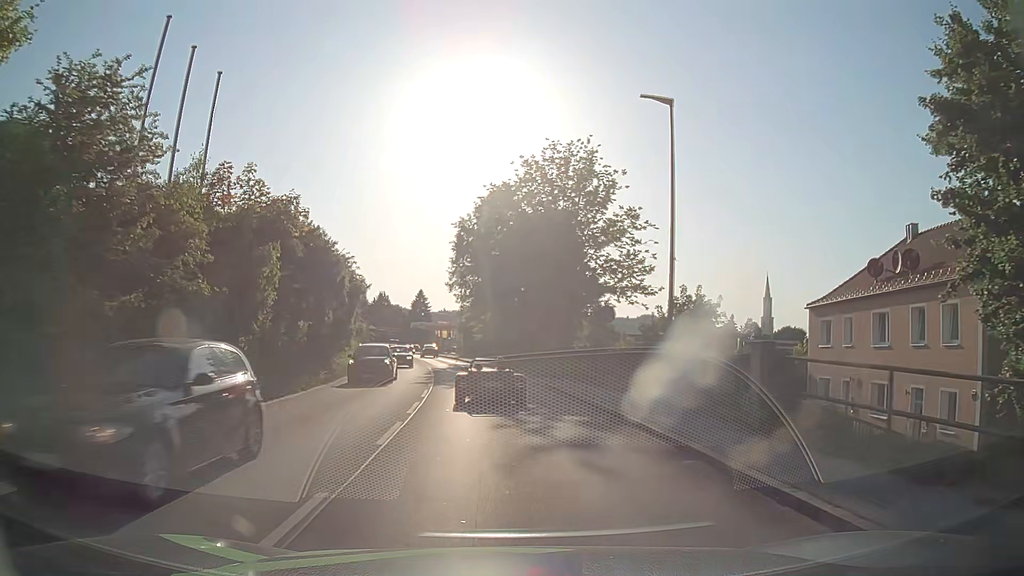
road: tertiary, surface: asphalt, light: Day
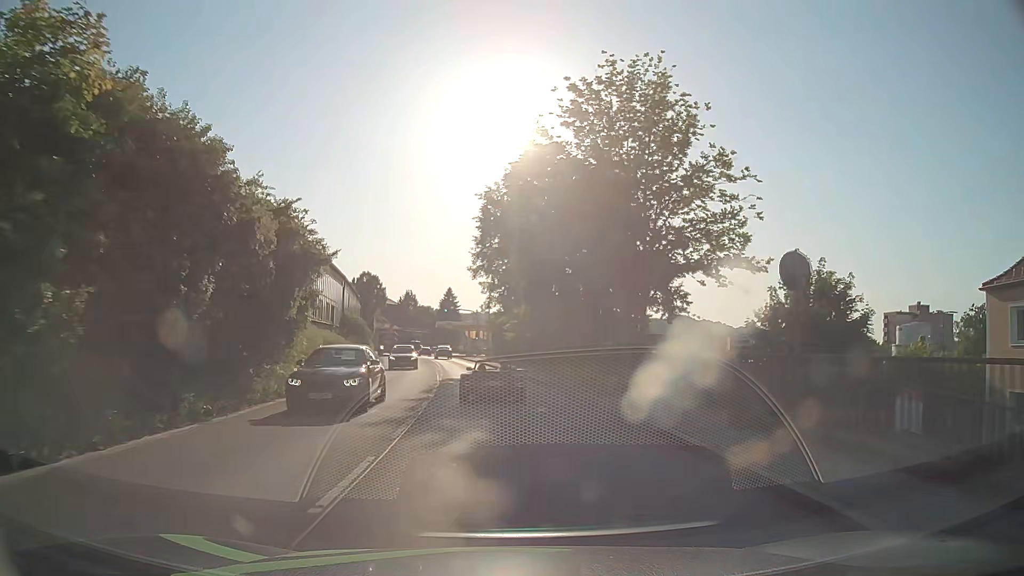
(-0.4, +13.1) m; -3°
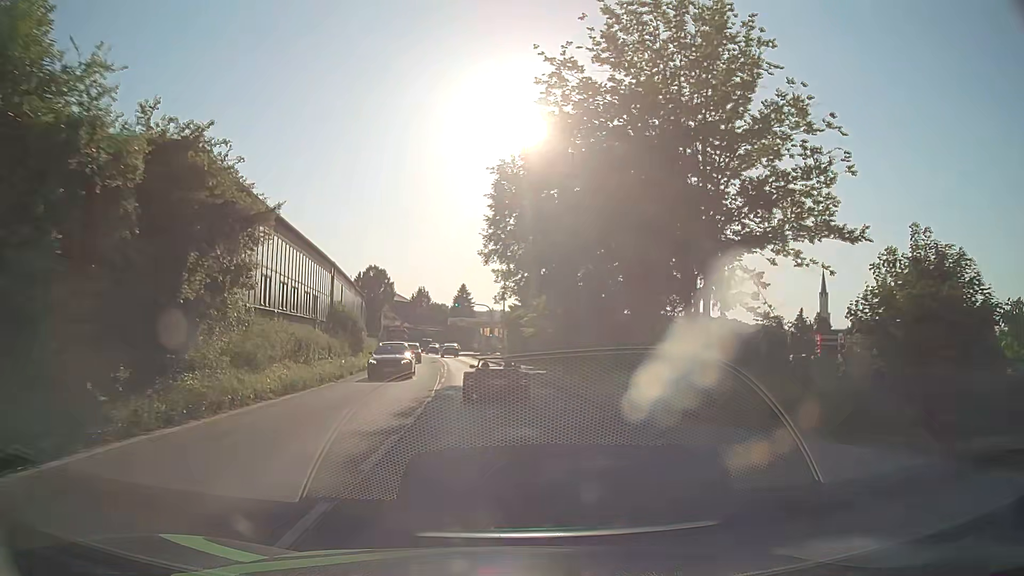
(-0.1, +7.3) m; -1°
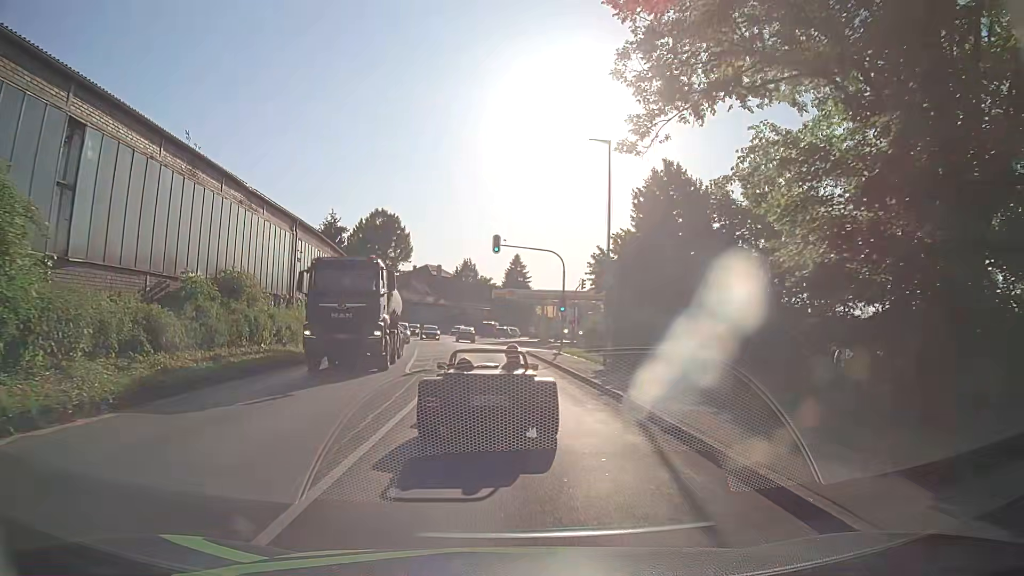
(-2.0, +34.8) m; -5°
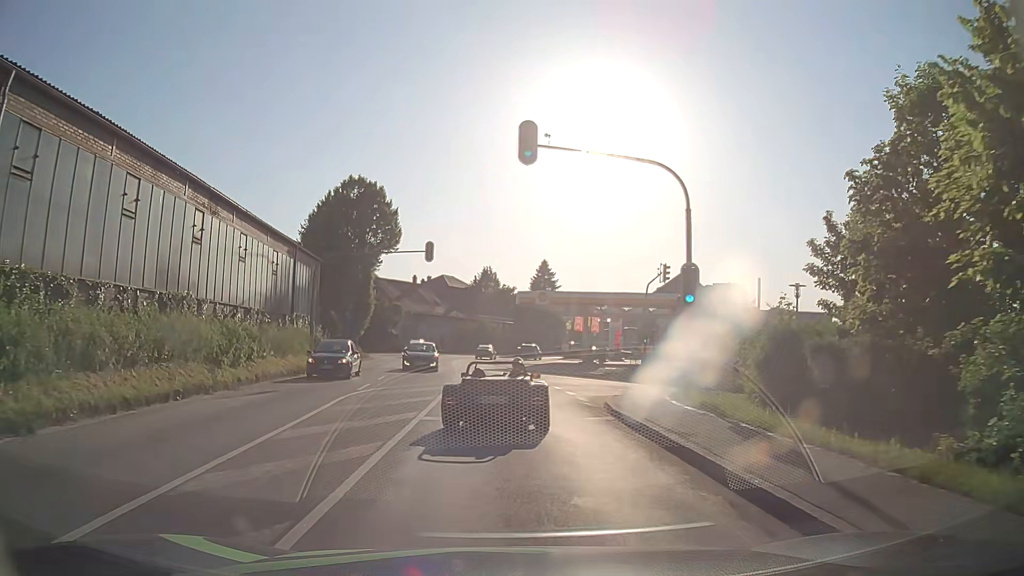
(-0.6, +22.3) m; -2°
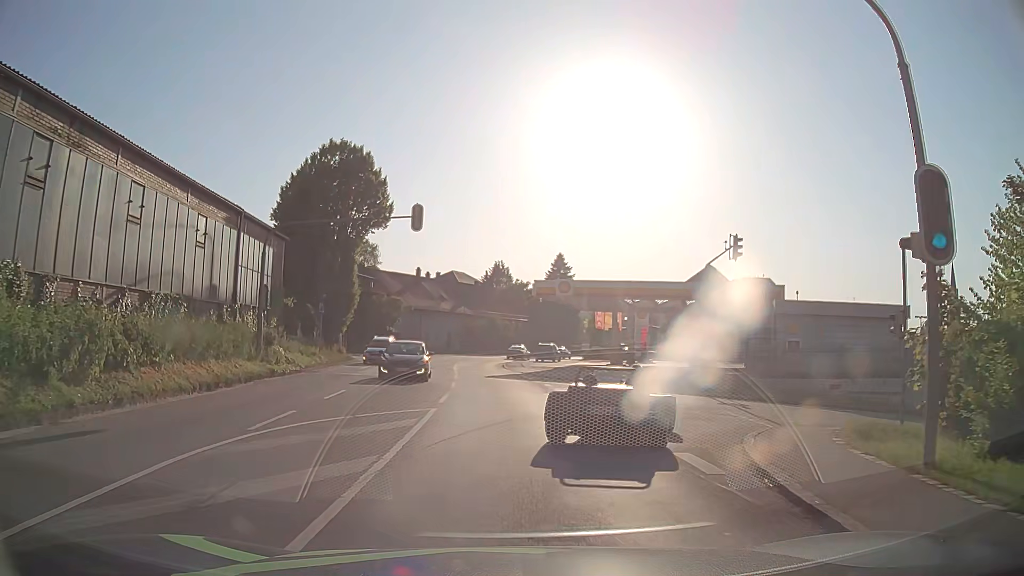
(-0.1, +9.3) m; -1°
(0, +10) (0, +20) (0, +30) (-1, +40) (-2, +50) (-2, +60) (-1, +70) (+2, +79) (+6, +89) (+11, +97) m
